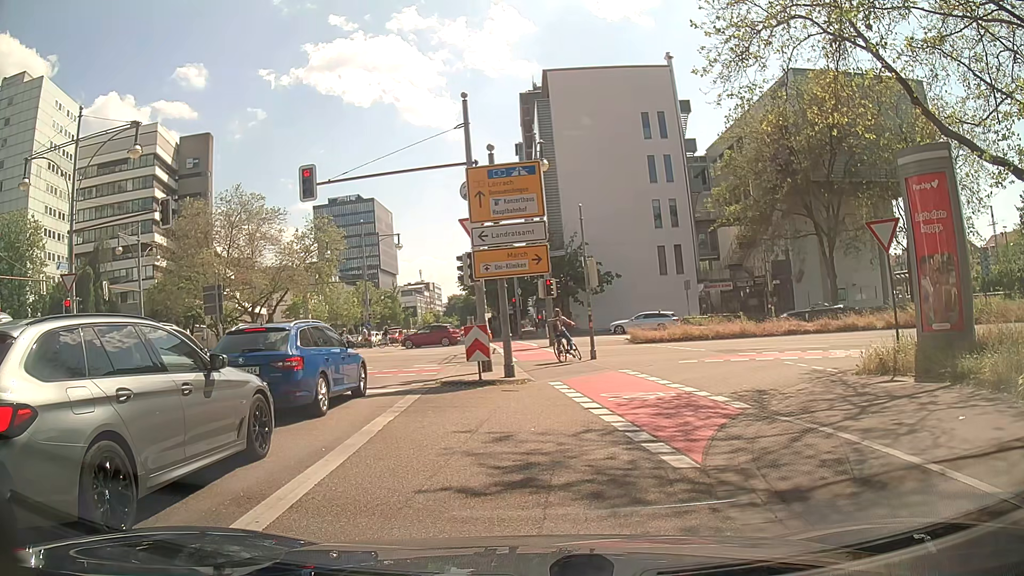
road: secondary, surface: asphalt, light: Day
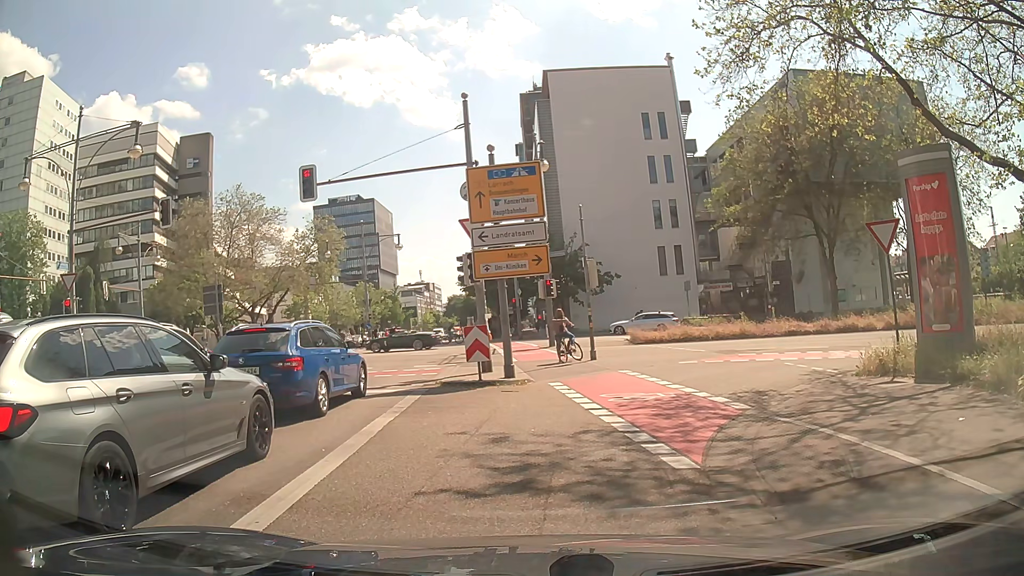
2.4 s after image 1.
(0.0, 0.0) m; 0°
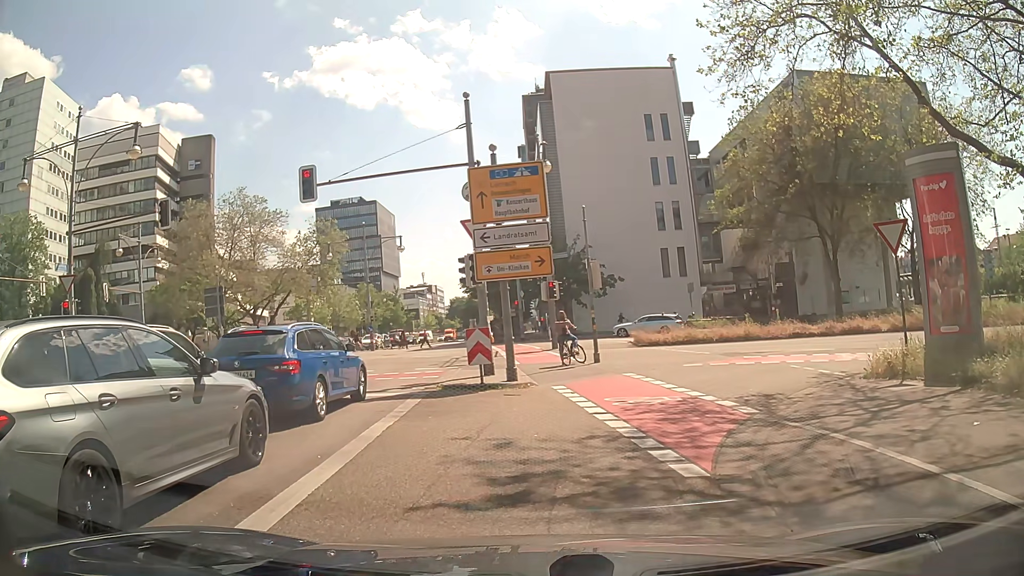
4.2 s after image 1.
(0.0, +0.2) m; 0°
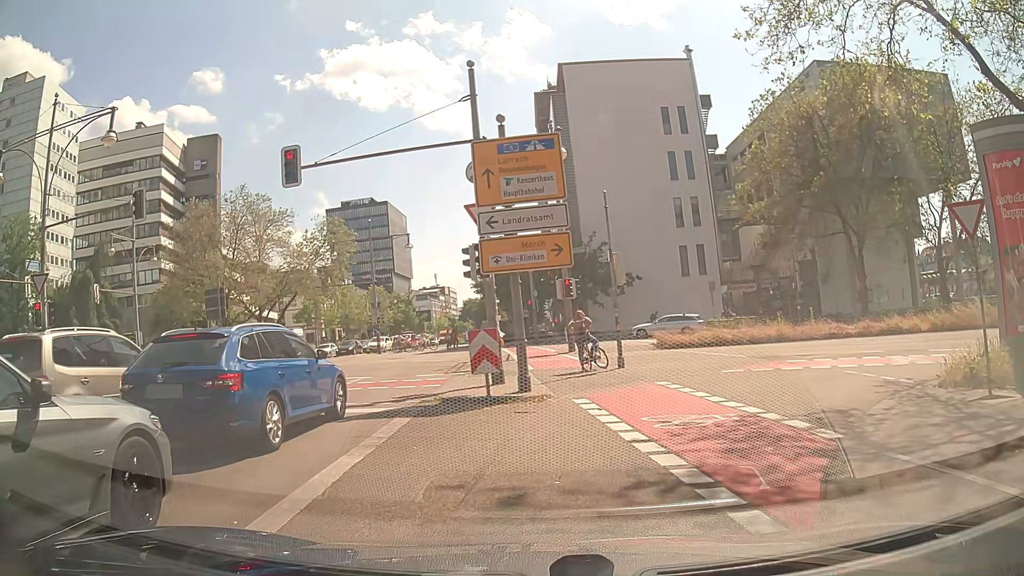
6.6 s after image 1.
(0.0, +2.5) m; 0°
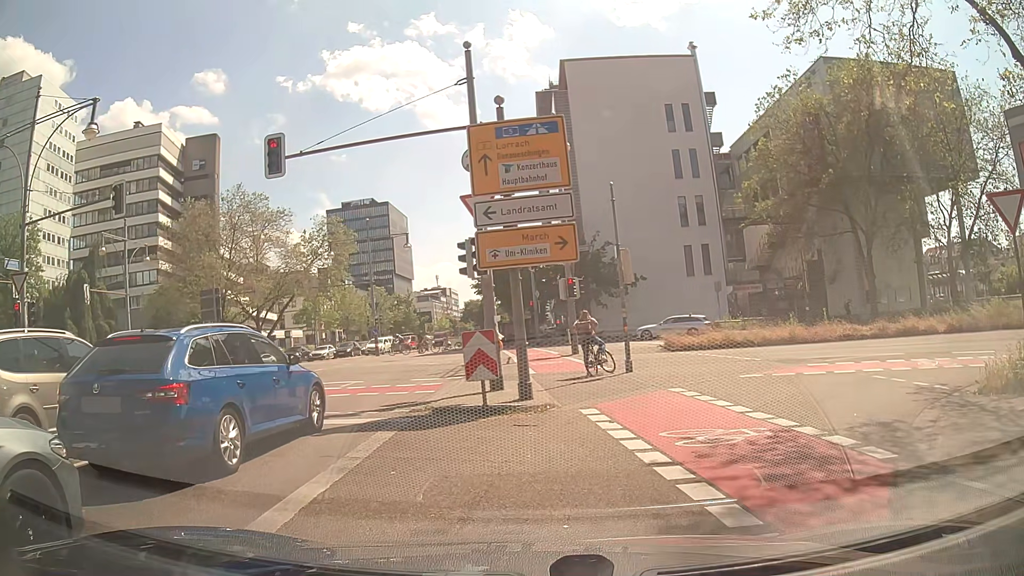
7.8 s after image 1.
(0.0, +1.2) m; 0°
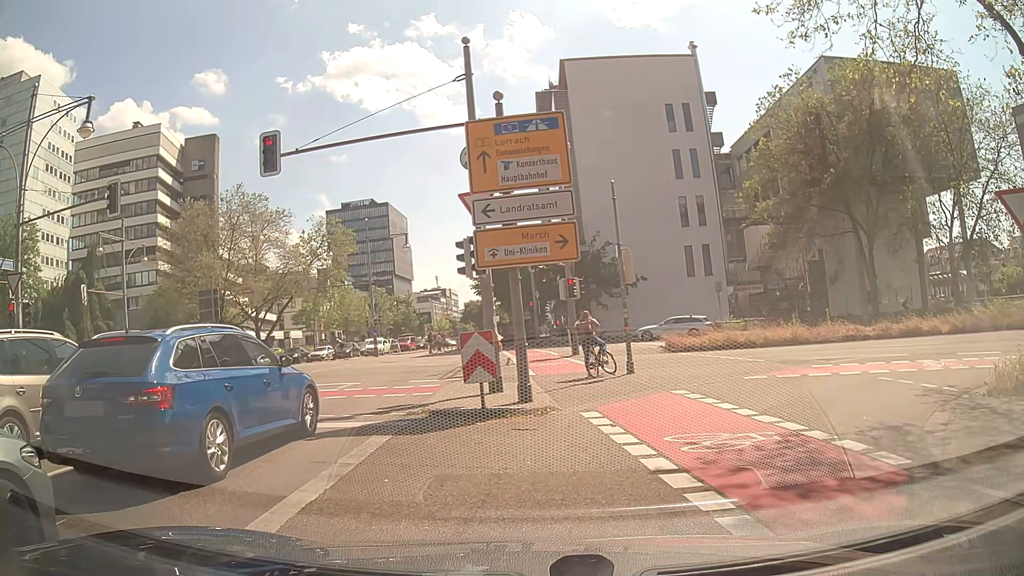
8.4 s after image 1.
(0.0, +0.3) m; 0°
